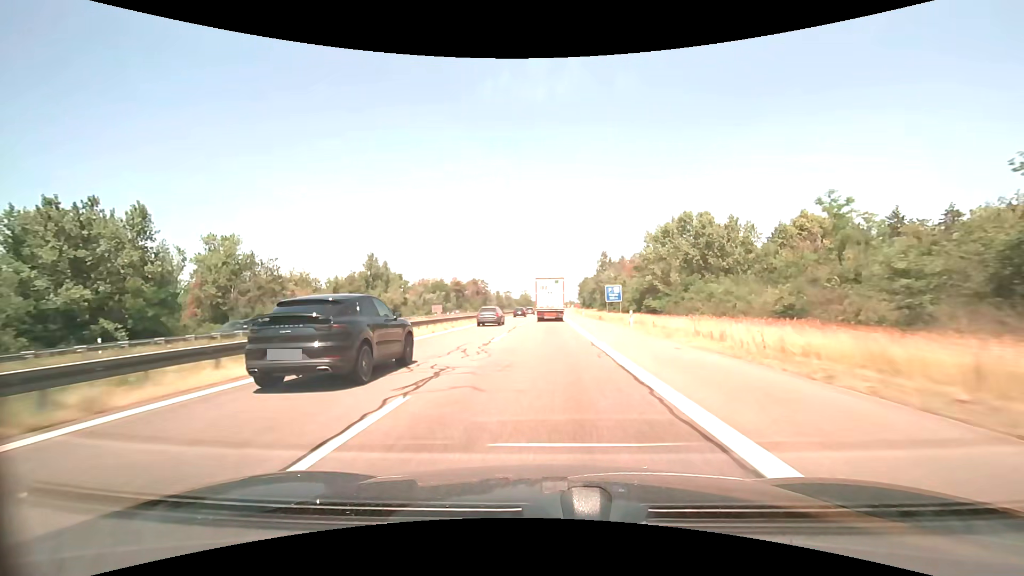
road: motorway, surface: asphalt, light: Day
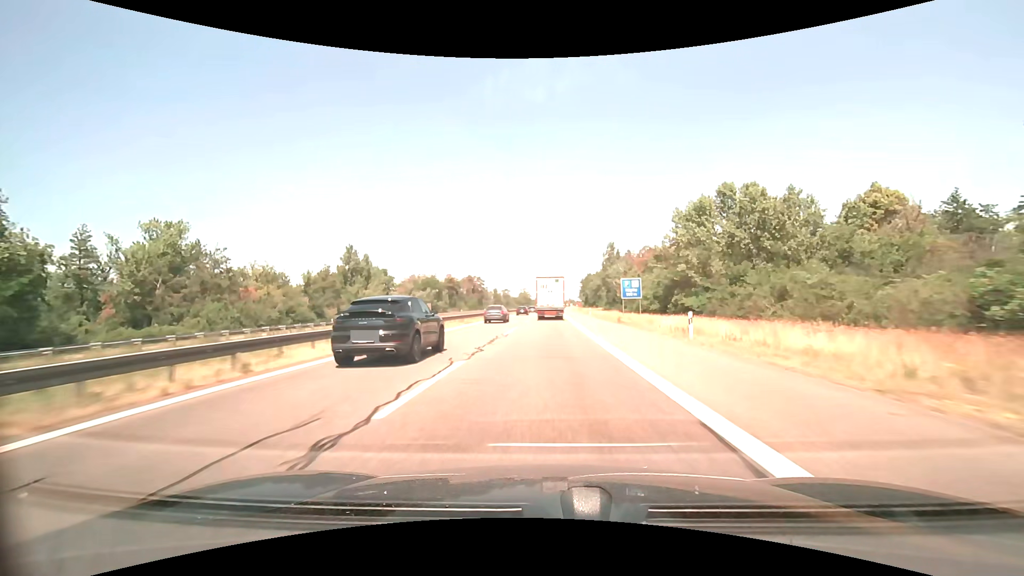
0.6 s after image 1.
(0.0, +13.5) m; 0°
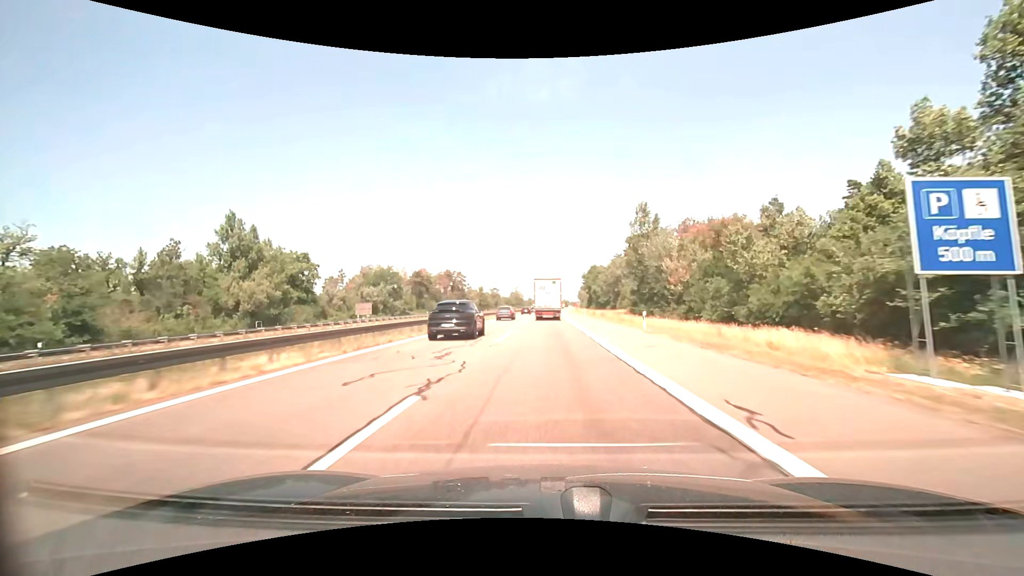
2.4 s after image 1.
(+0.3, +40.6) m; +1°
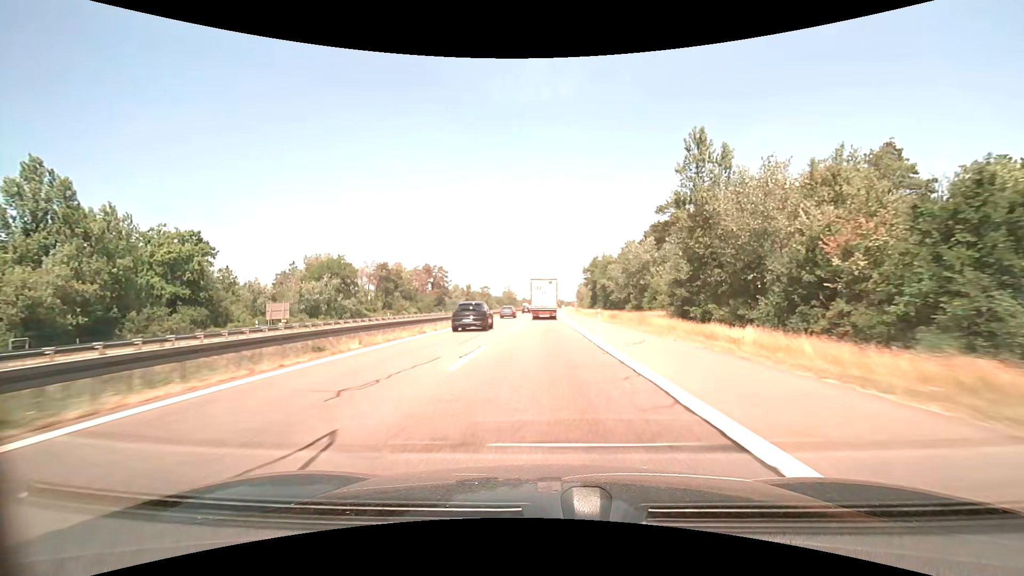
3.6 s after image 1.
(+0.1, +27.2) m; +1°
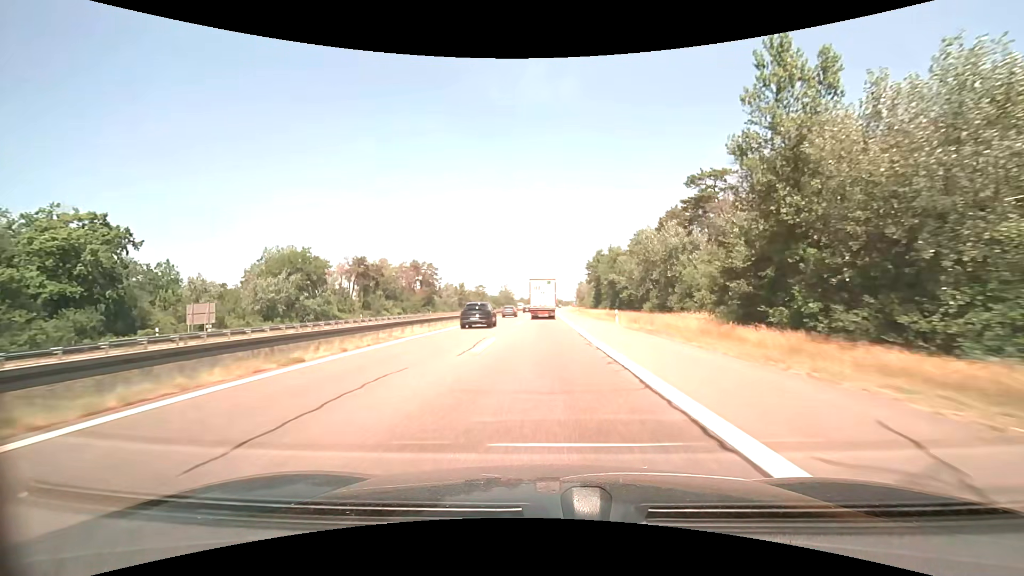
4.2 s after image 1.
(0.0, +13.6) m; 0°
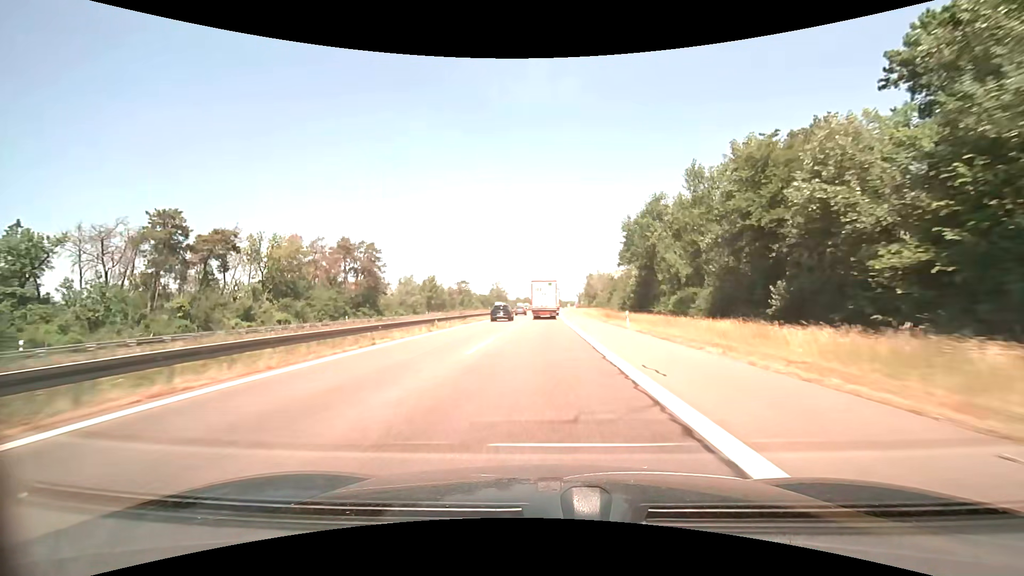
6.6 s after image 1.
(+0.3, +54.6) m; 0°
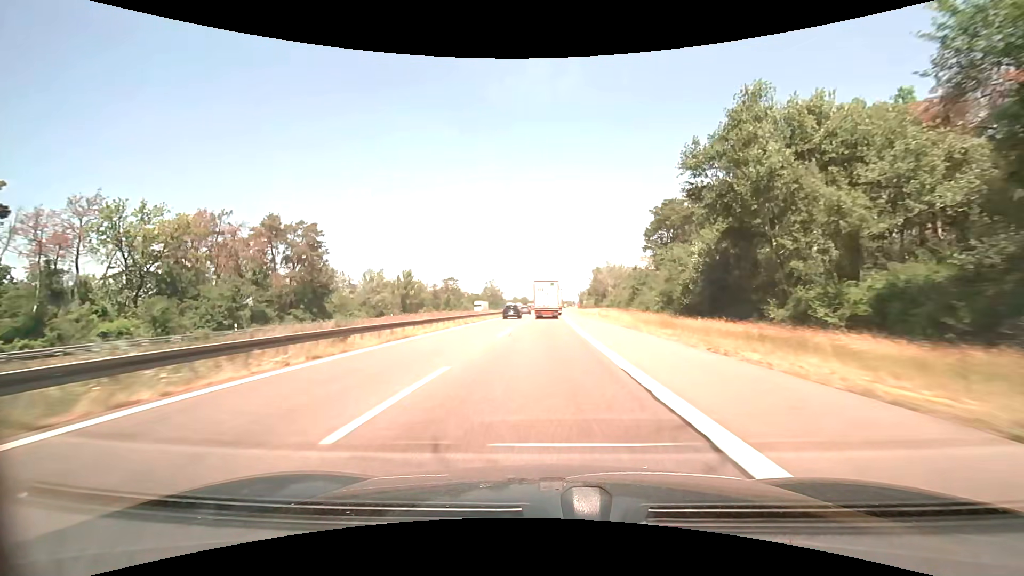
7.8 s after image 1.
(0.0, +27.5) m; 0°
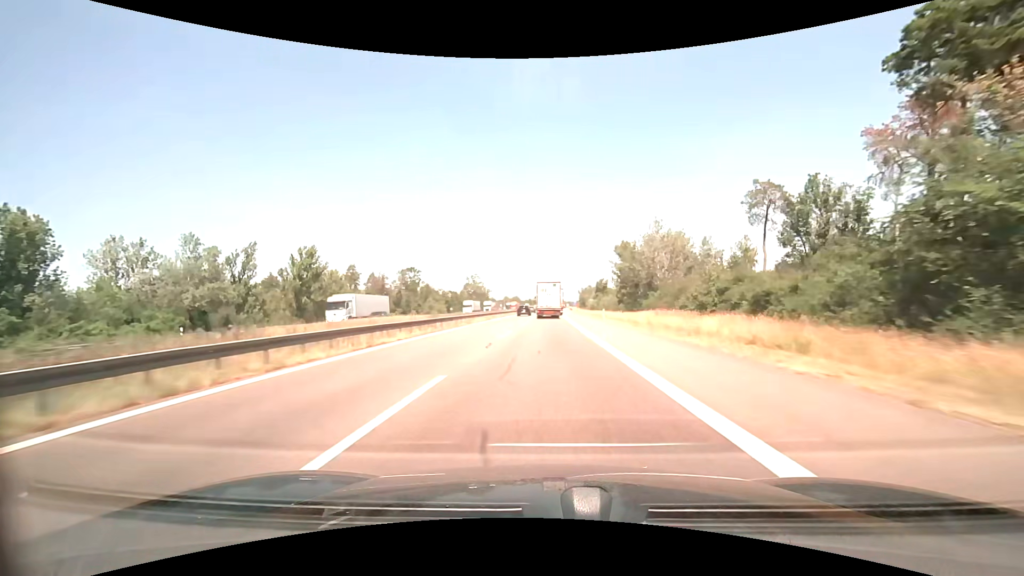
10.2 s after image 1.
(+0.4, +55.5) m; +1°
(0, +10) (0, +20) (0, +30) (0, +40) (0, +50) (+1, +60) (+1, +70) (+1, +80) (+1, +90) (+2, +100) m
